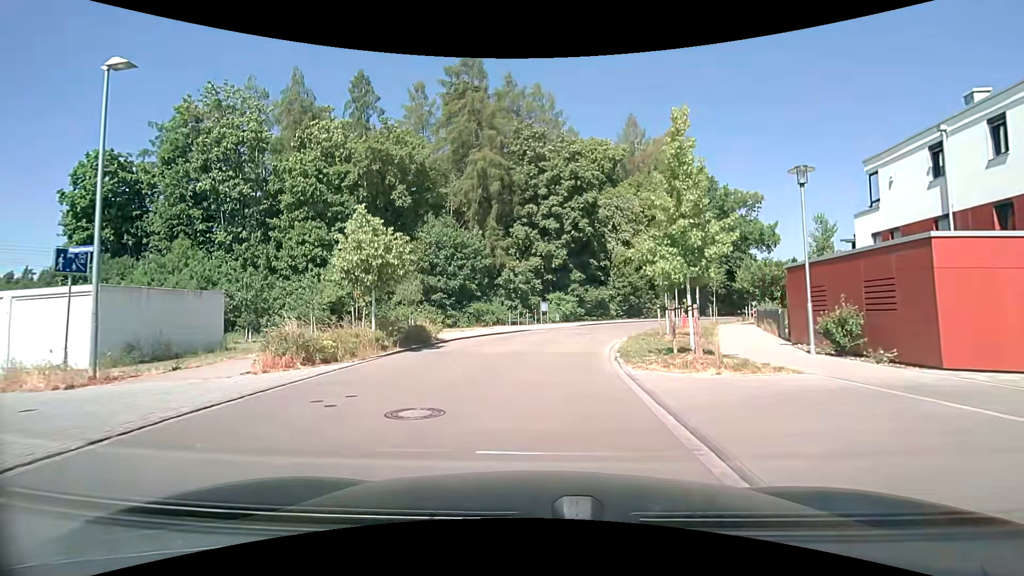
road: residential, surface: asphalt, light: Day
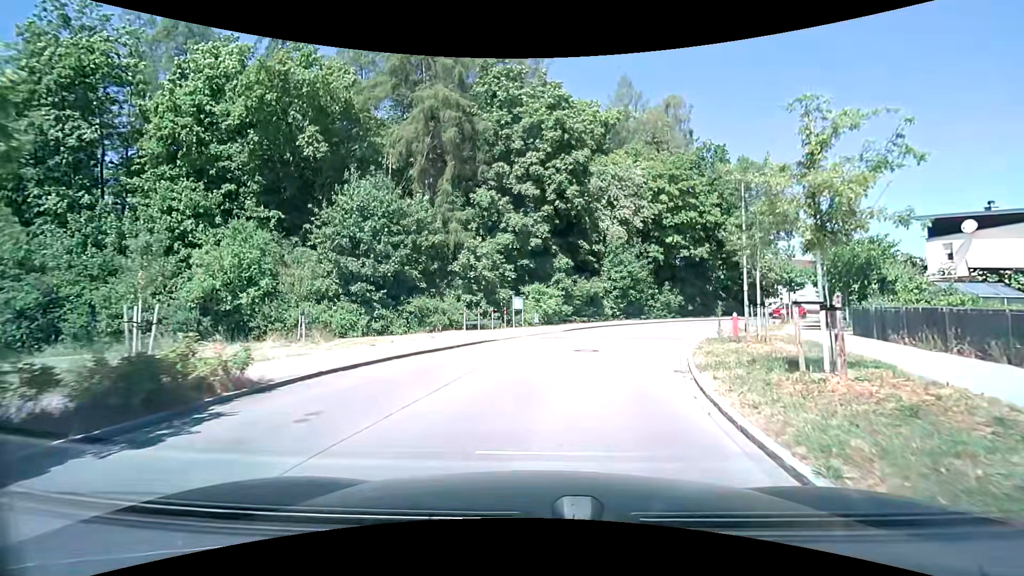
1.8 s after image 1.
(+0.1, +12.3) m; +3°
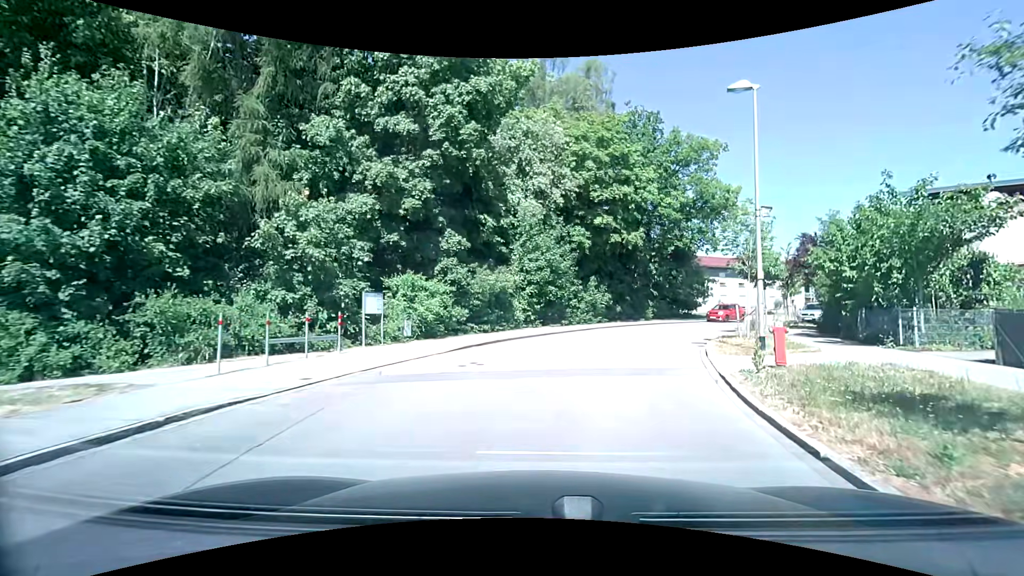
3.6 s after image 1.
(+1.0, +11.9) m; +10°
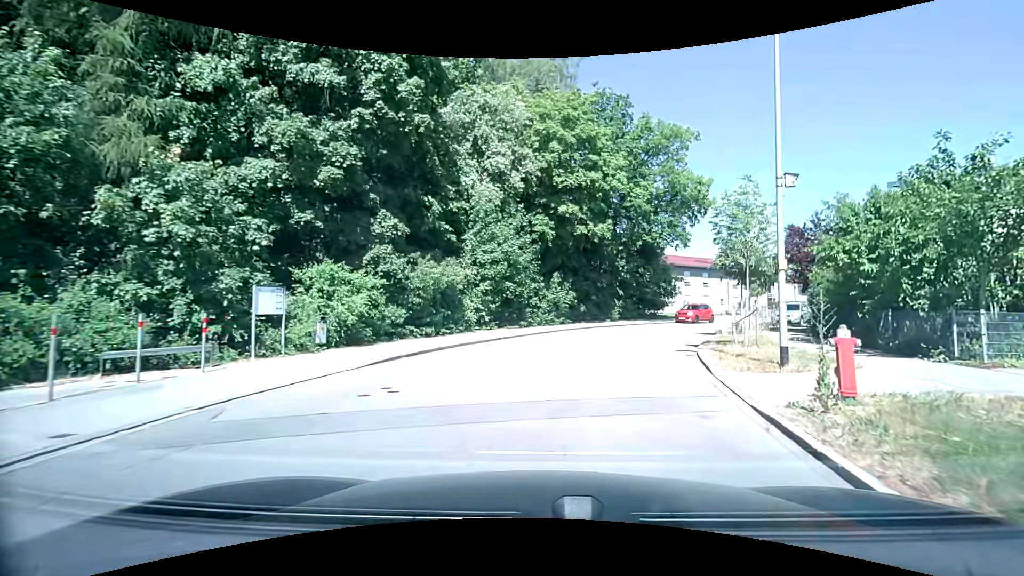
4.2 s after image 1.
(+0.2, +4.0) m; +5°
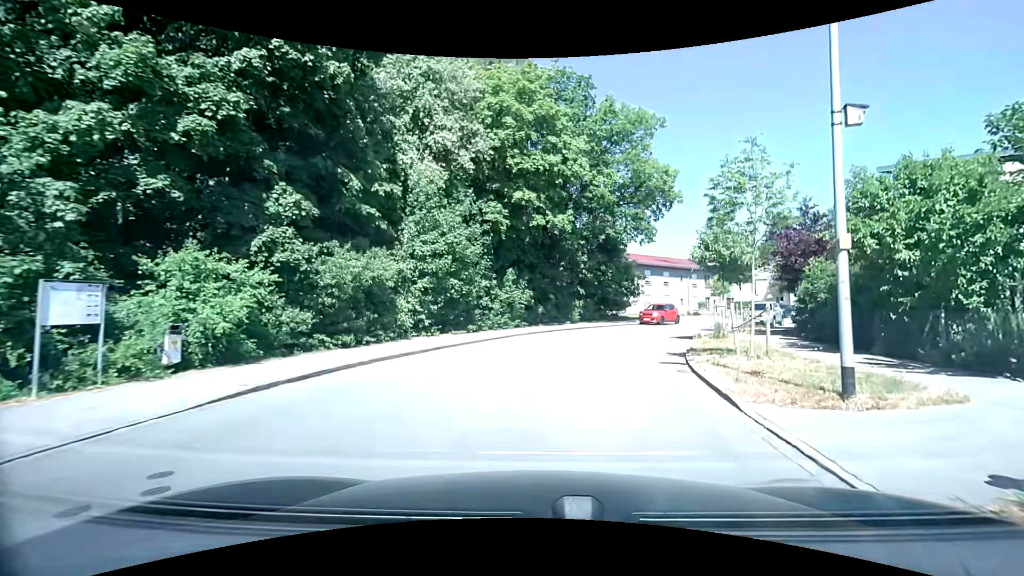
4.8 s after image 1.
(+0.2, +4.0) m; +4°
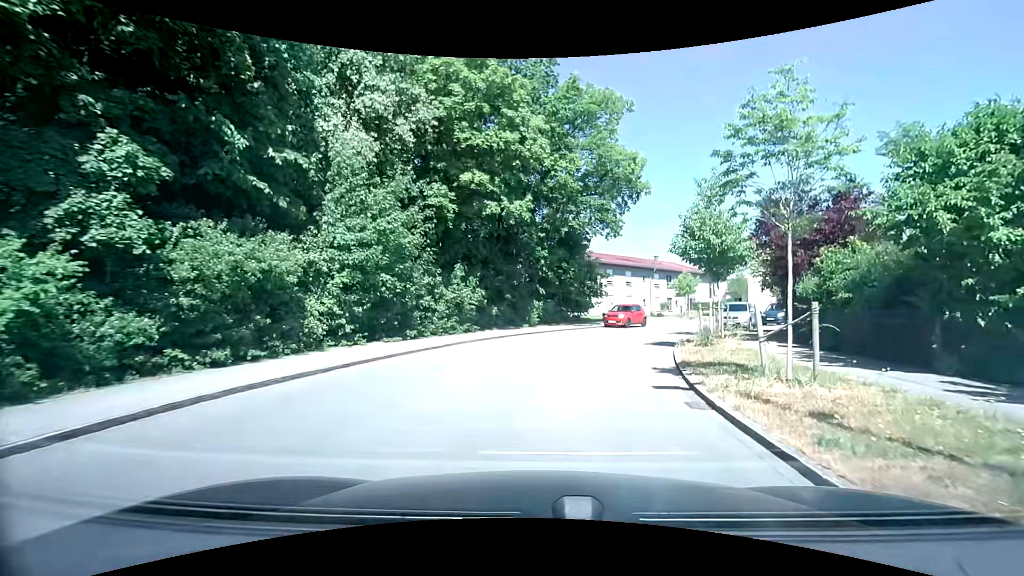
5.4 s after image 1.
(+0.2, +4.0) m; +5°
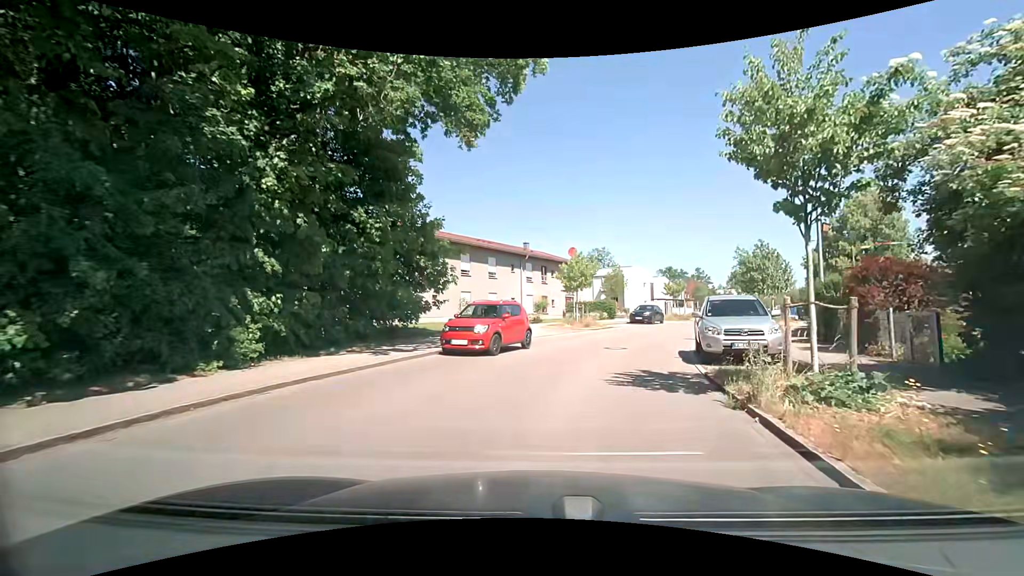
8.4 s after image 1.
(+2.5, +18.9) m; +15°
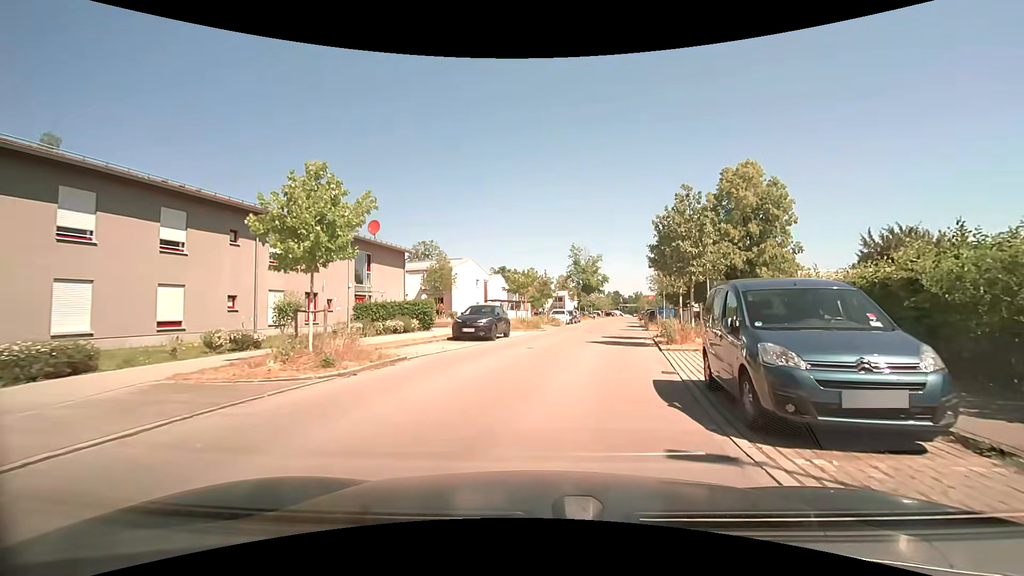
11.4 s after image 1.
(+3.3, +18.4) m; +18°
(+1, +10) (+3, +20) (+5, +30) (+7, +39) (+9, +49) (+11, +59) (+13, +69) (+15, +78) (+17, +88) (+19, +98) m
